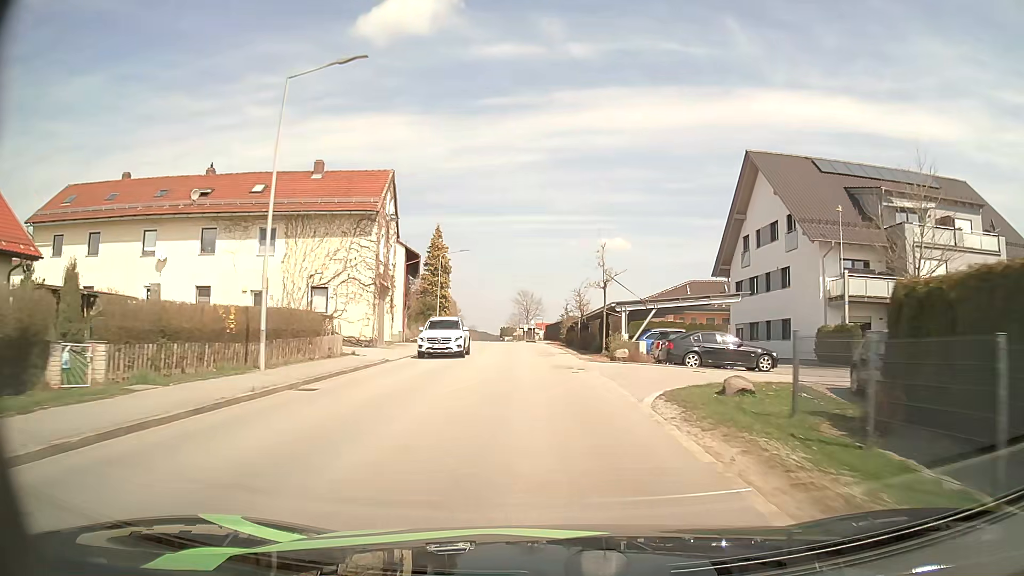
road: tertiary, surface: asphalt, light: Day
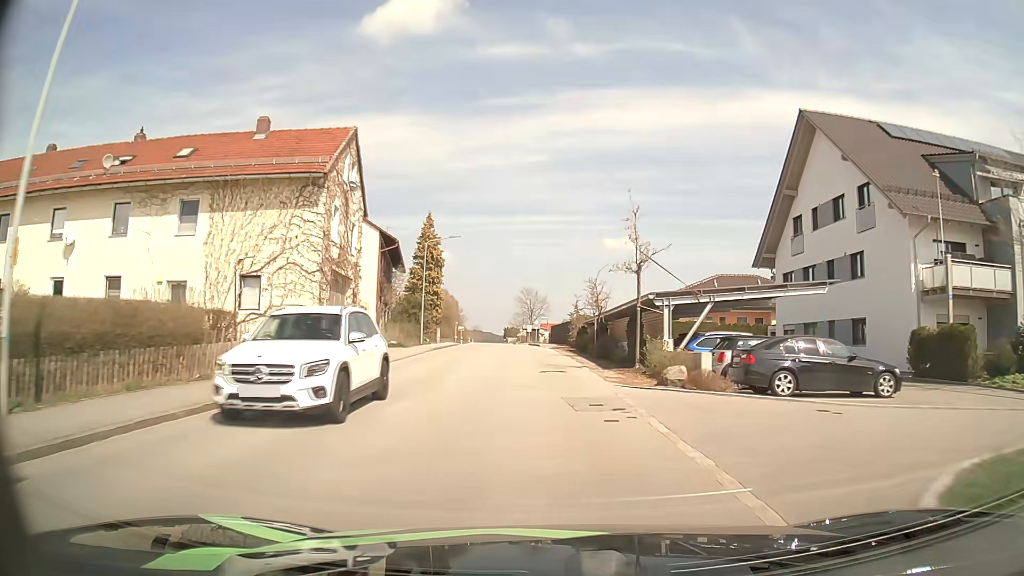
(0.0, +9.1) m; 0°
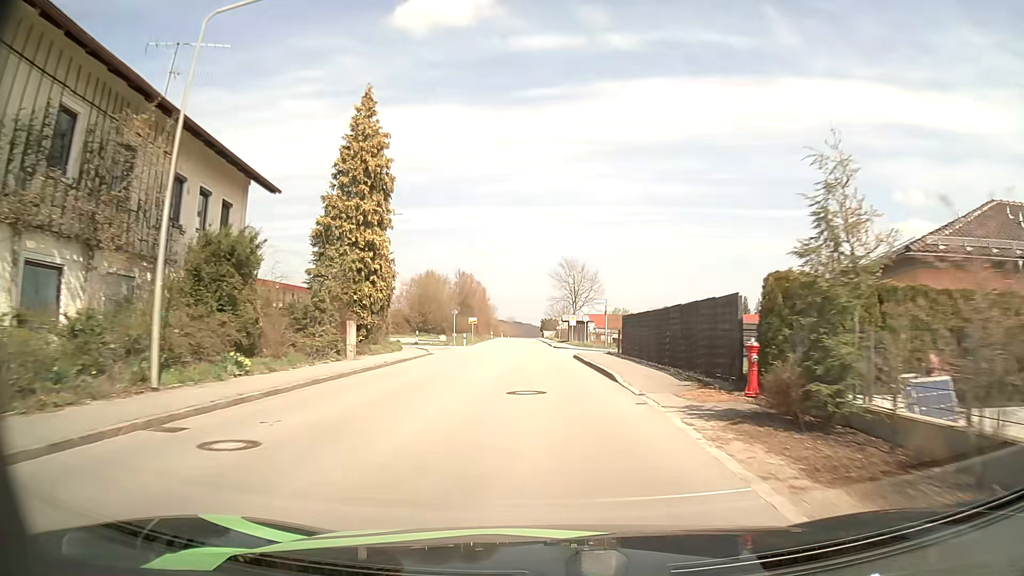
(-1.1, +35.9) m; -3°
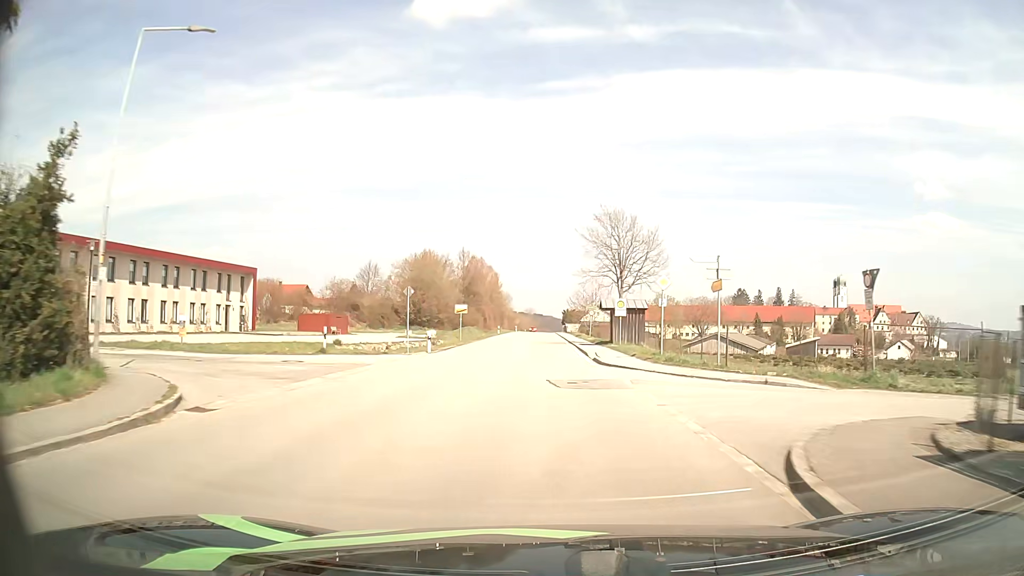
(-0.4, +26.9) m; -2°
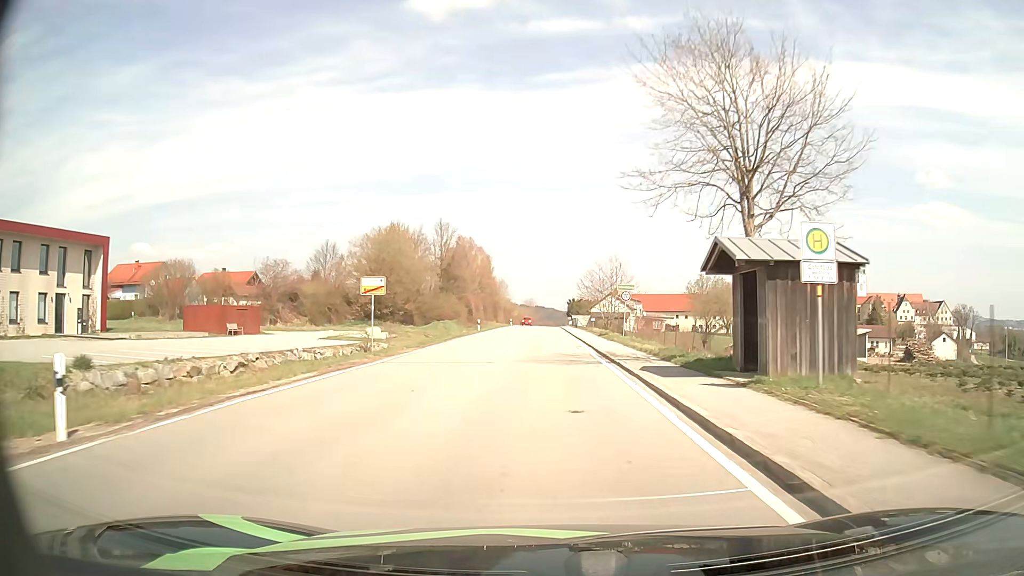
(-0.2, +27.2) m; 0°
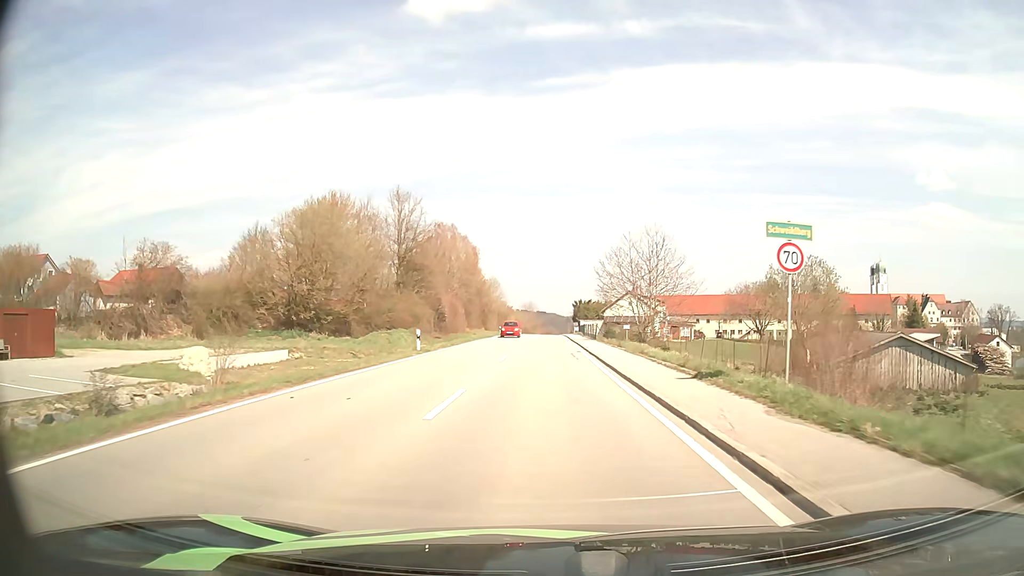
(0.0, +27.2) m; 0°
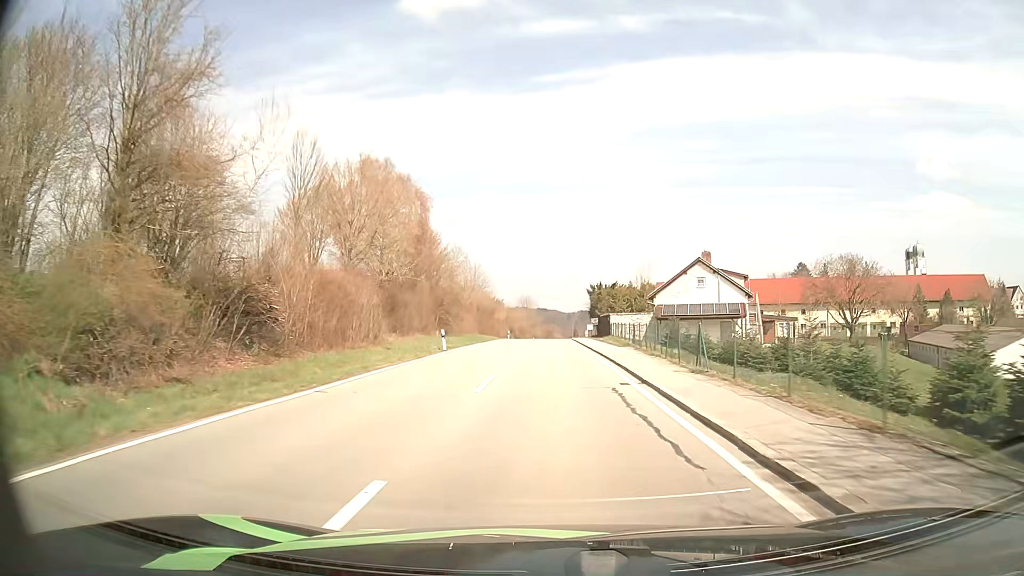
(-0.1, +46.0) m; 0°
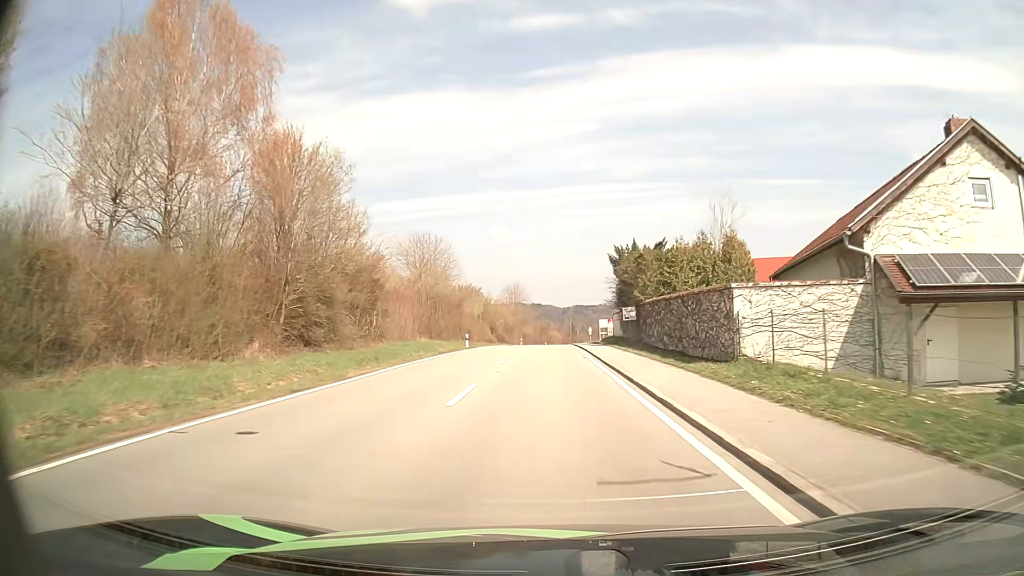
(+0.3, +38.3) m; +1°
(0, +10) (0, +20) (0, +30) (0, +40) (0, +50) (0, +60) (0, +70) (0, +80) (+1, +90) (+1, +100) m
